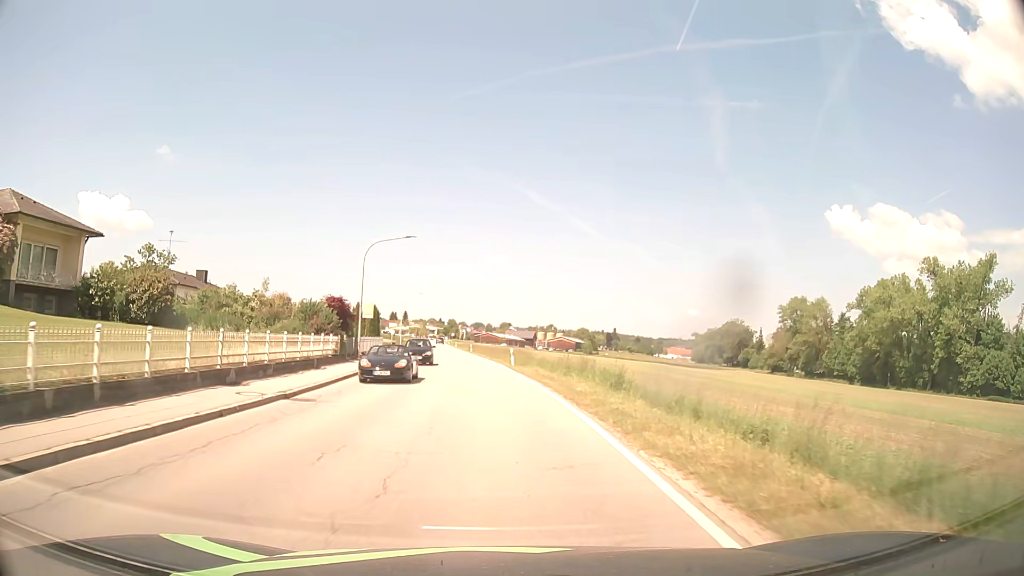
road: secondary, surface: asphalt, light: Day
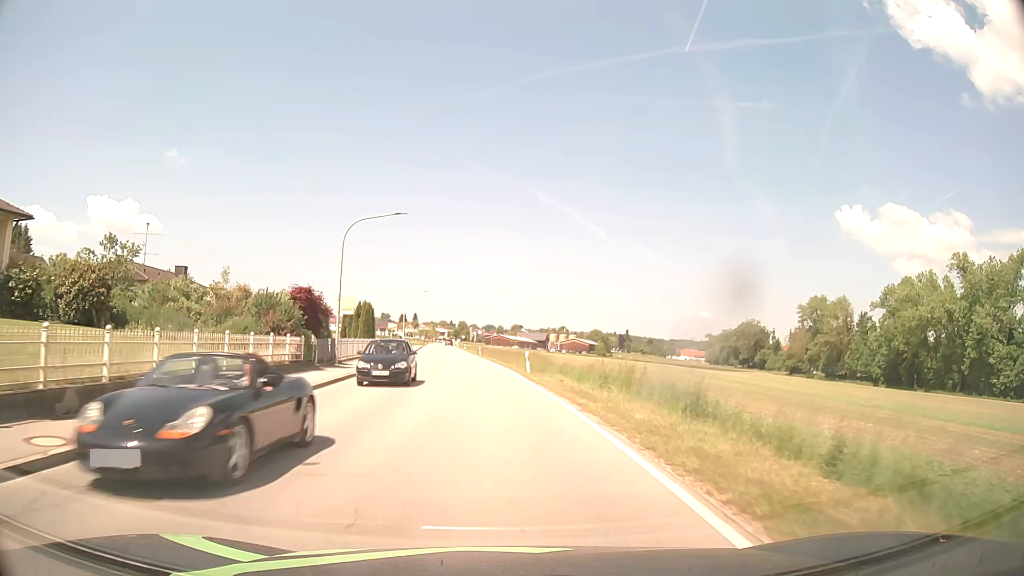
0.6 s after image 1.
(0.0, +7.9) m; -1°
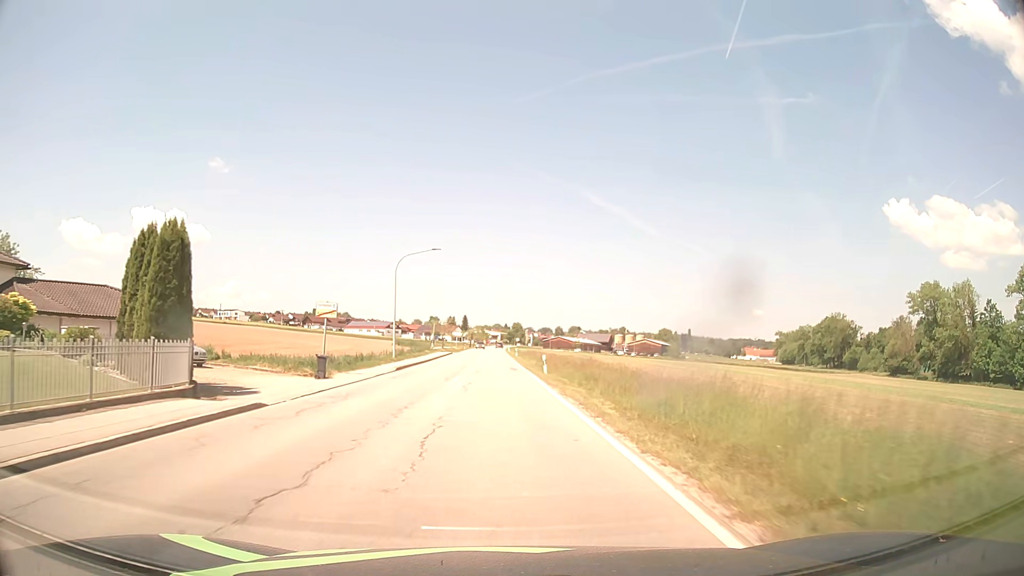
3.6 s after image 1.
(-1.9, +41.2) m; -5°
(0, +10) (0, +20) (0, +30) (0, +40) (0, +50) (-1, +60) (-1, +70) (-1, +80) (-1, +90) (-1, +100) m
